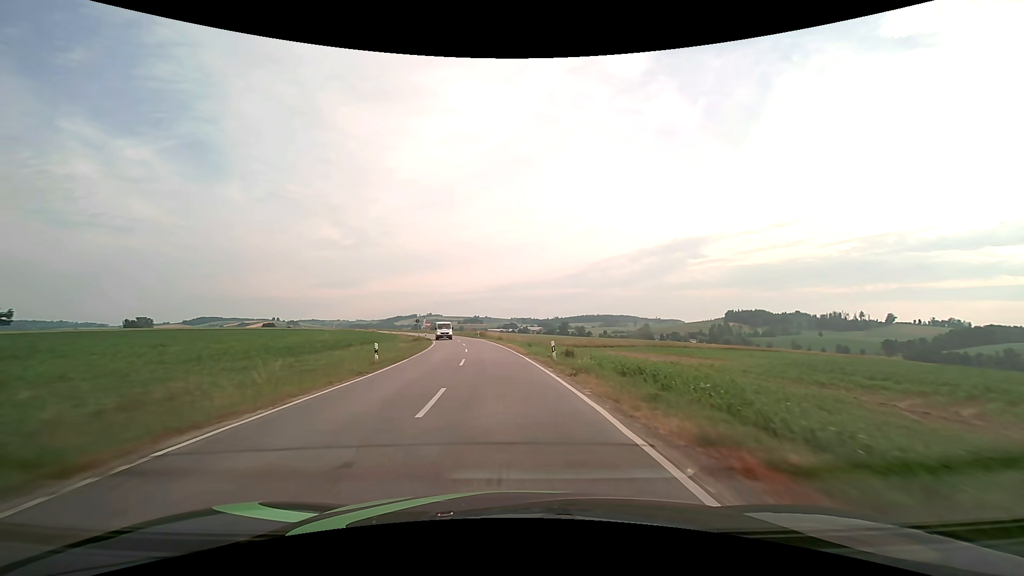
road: secondary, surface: asphalt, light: Day
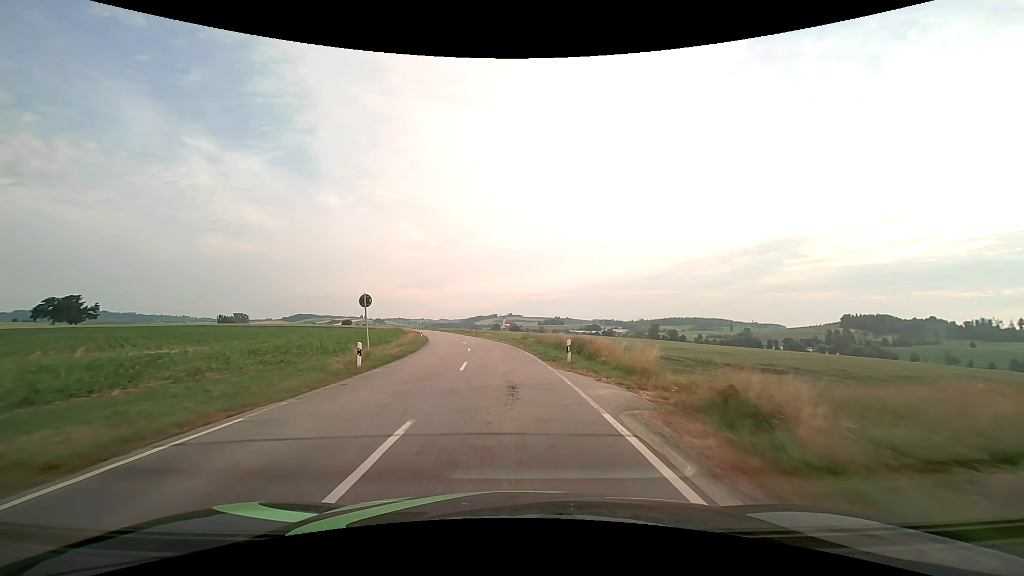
(-4.2, +53.3) m; -9°
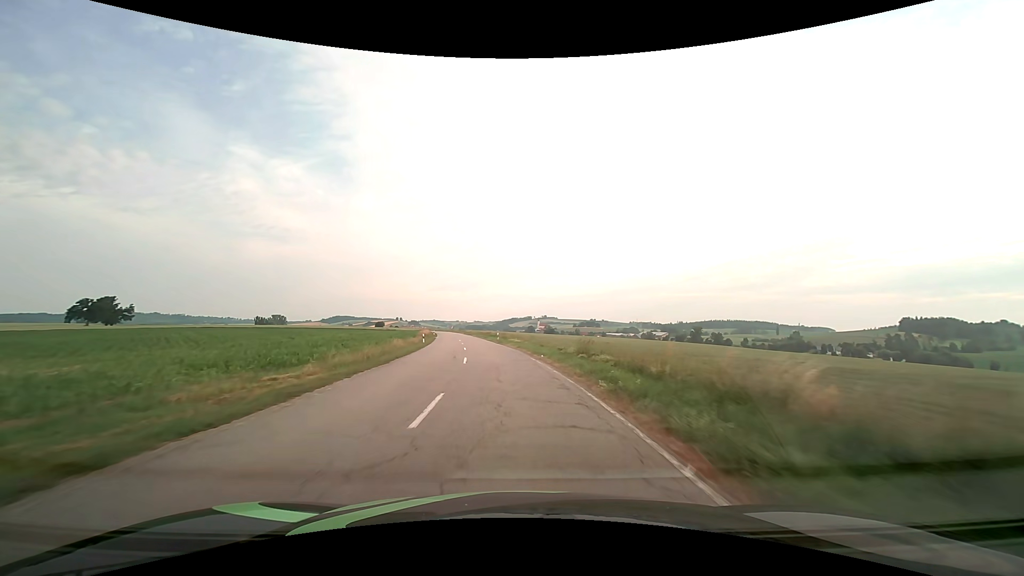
(-0.8, +21.4) m; -4°
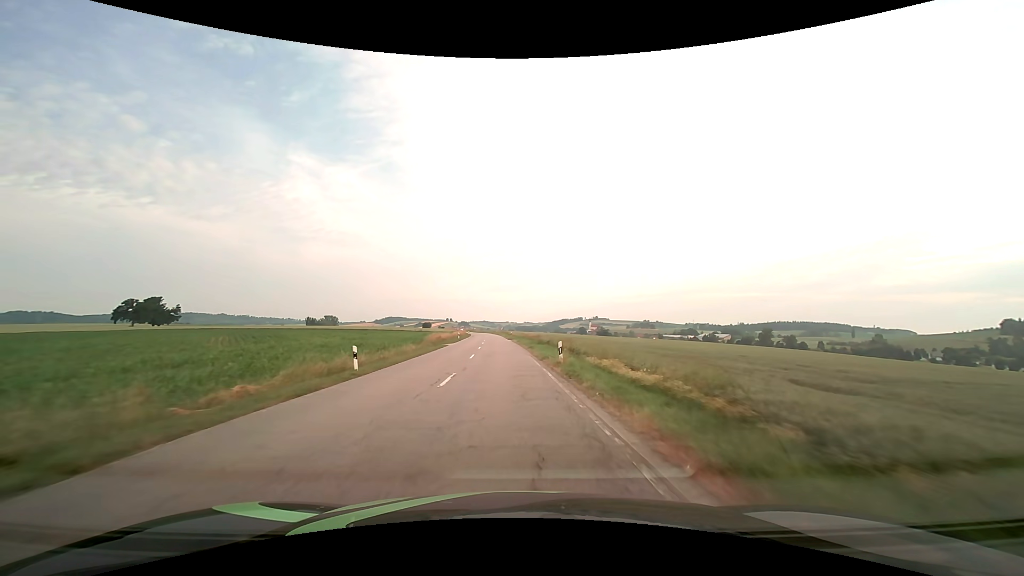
(-1.6, +32.1) m; -6°
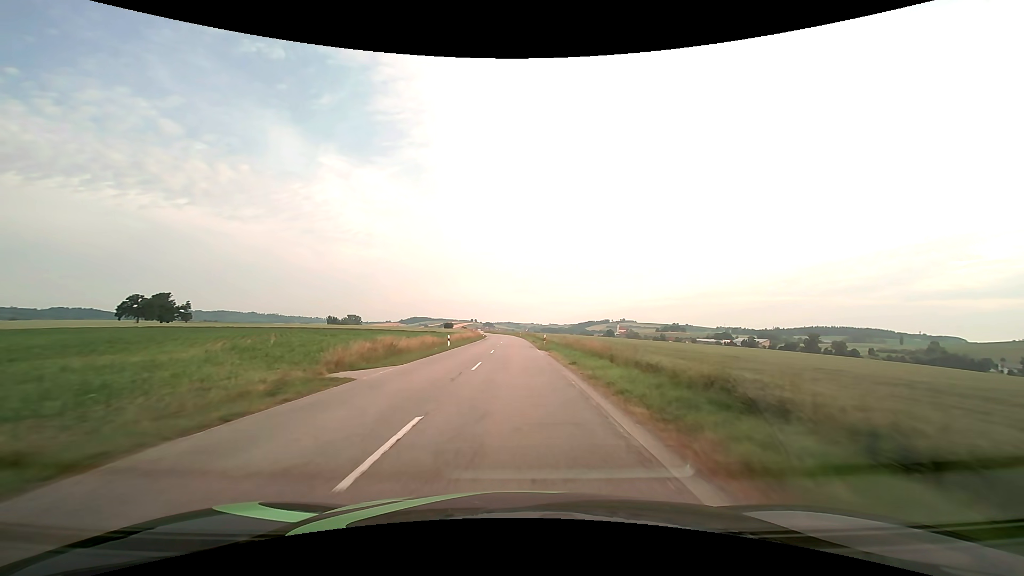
(-1.0, +32.2) m; -3°
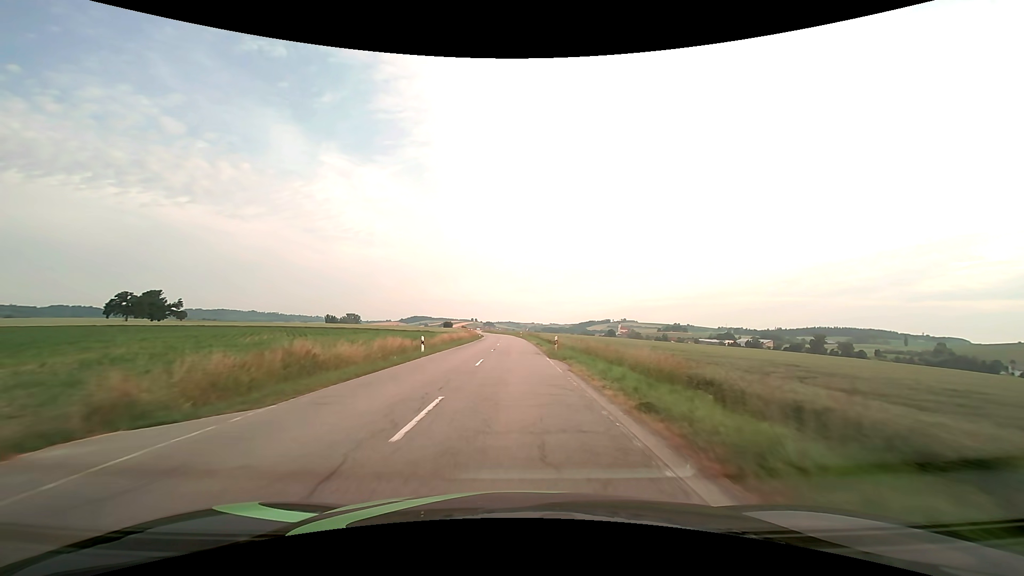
(0.0, +10.8) m; 0°
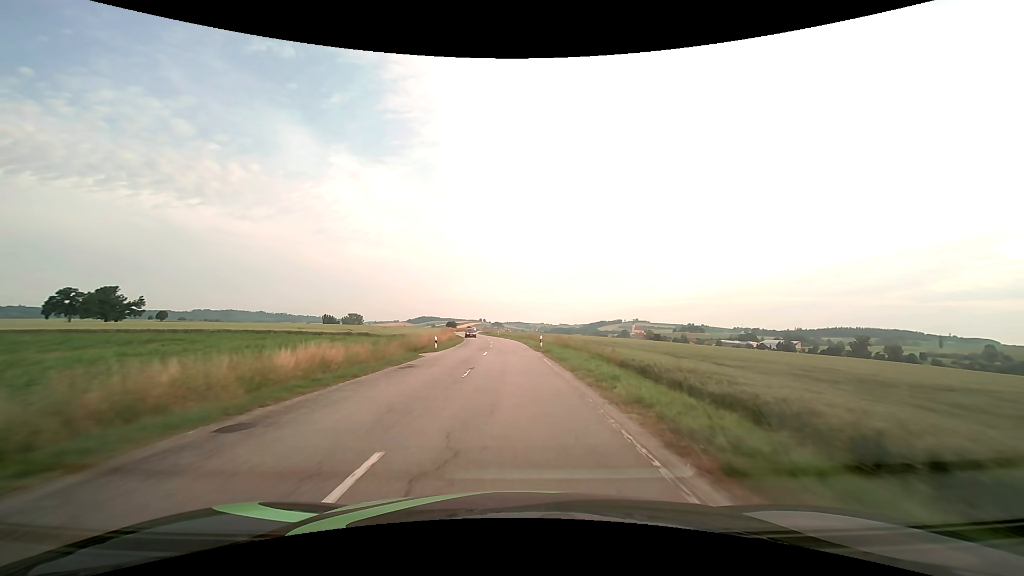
(-0.4, +53.7) m; -1°
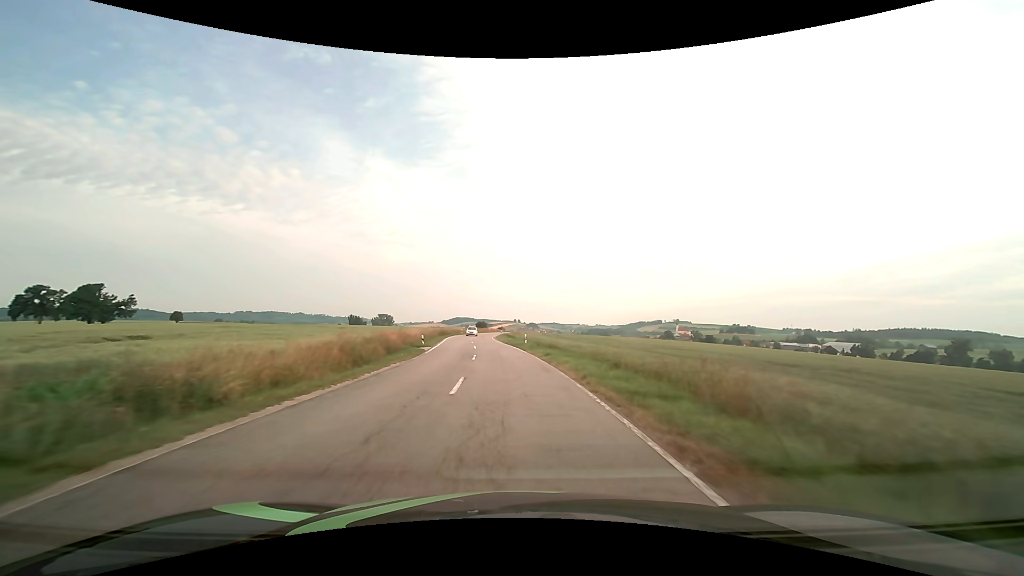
(-1.4, +53.7) m; -4°
(0, +10) (0, +20) (-1, +30) (-2, +40) (-3, +50) (-4, +60) (-4, +70) (-5, +80) (-5, +90) (-5, +100) m
